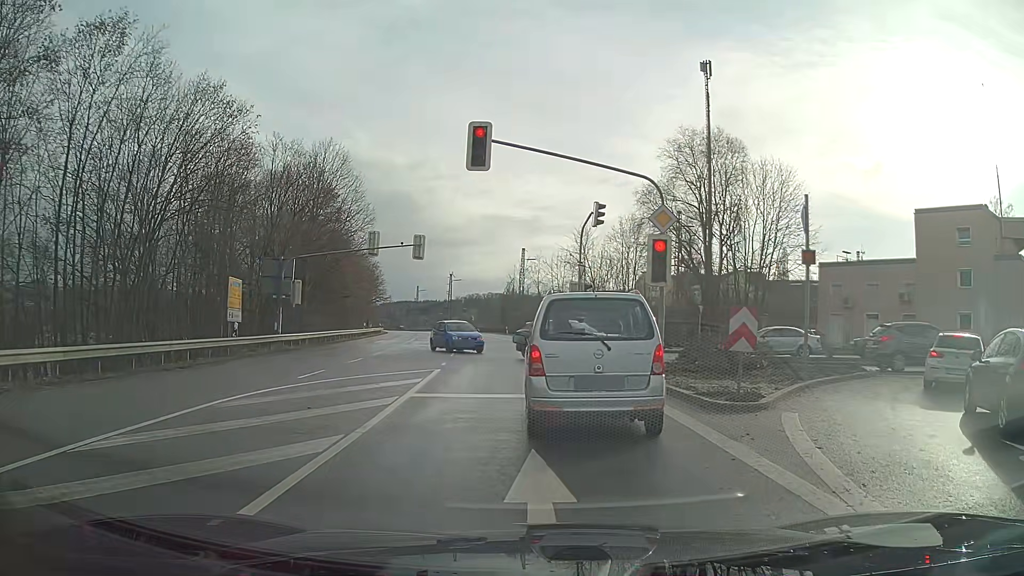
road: primary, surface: asphalt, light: Day
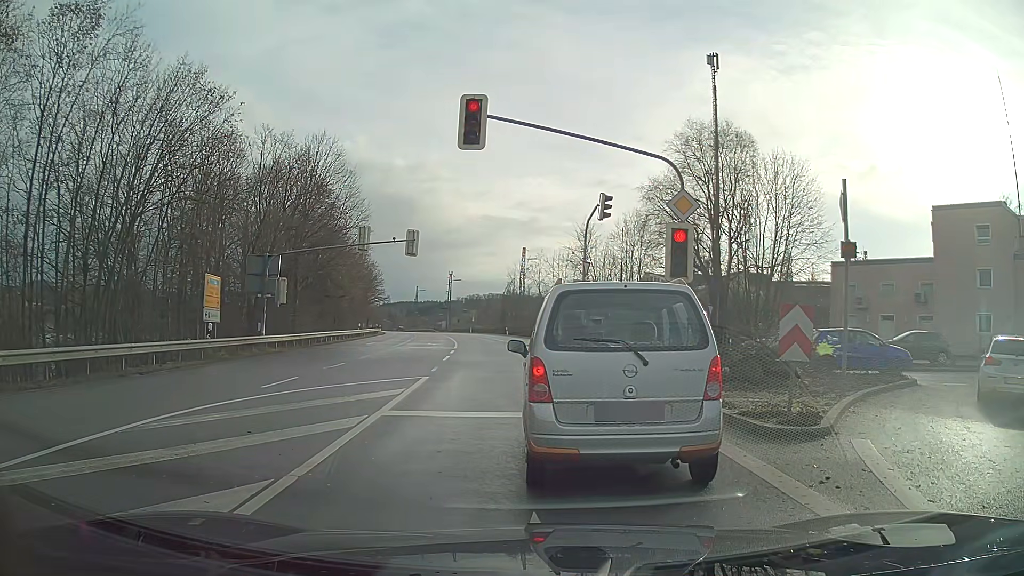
(0.0, +2.3) m; +1°
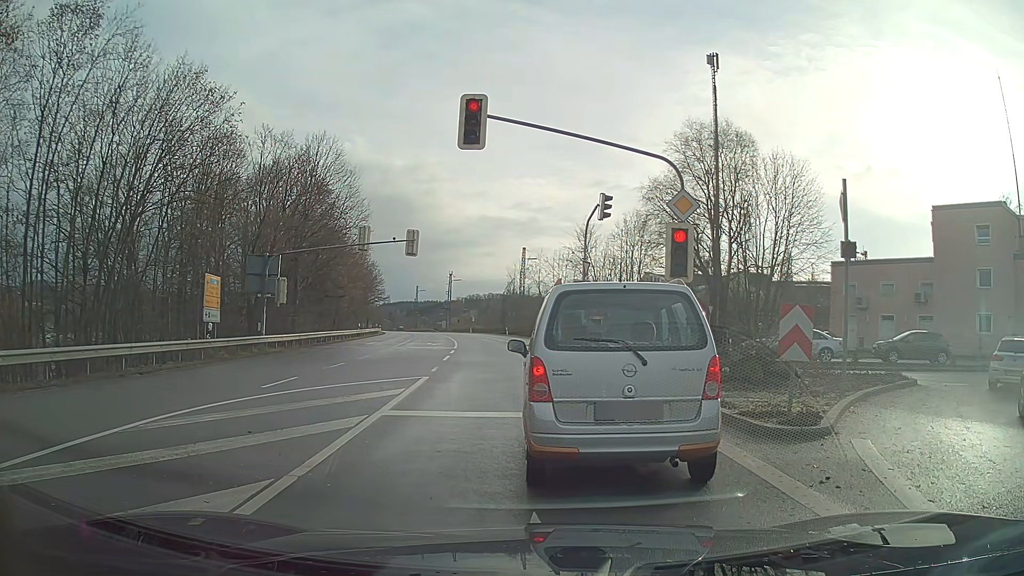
(0.0, 0.0) m; 0°
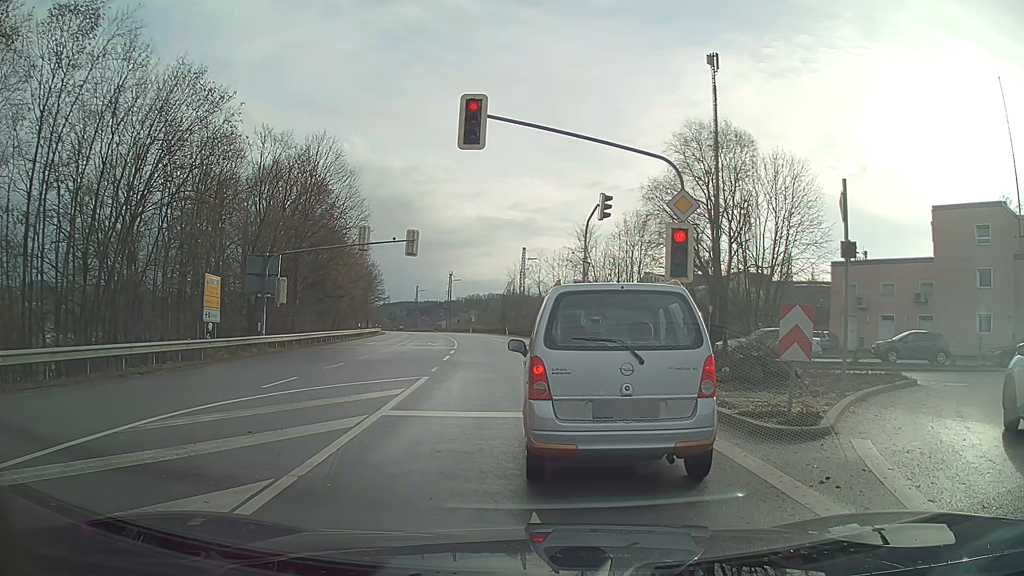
(0.0, 0.0) m; 0°
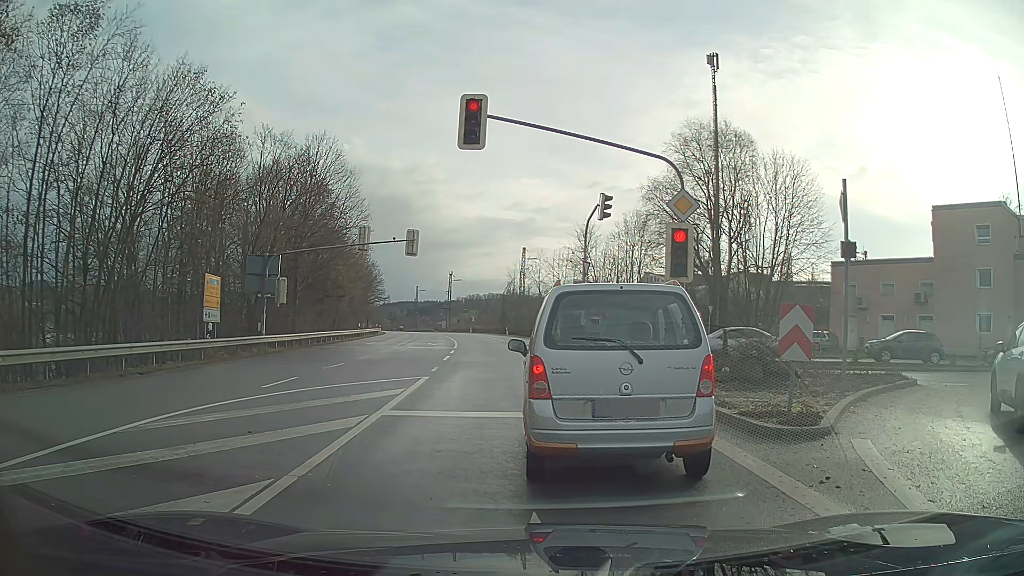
(0.0, 0.0) m; 0°
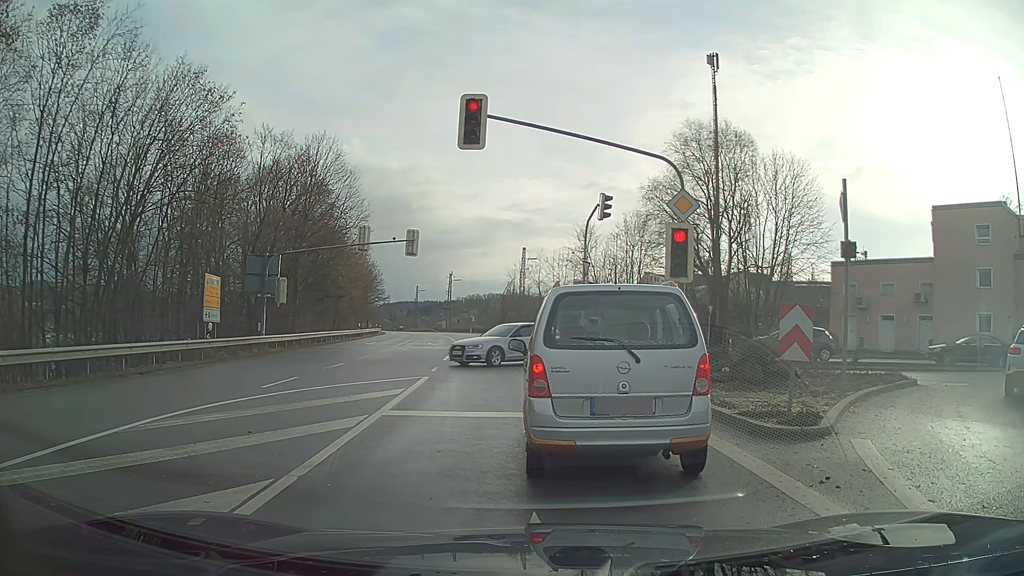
(0.0, 0.0) m; 0°
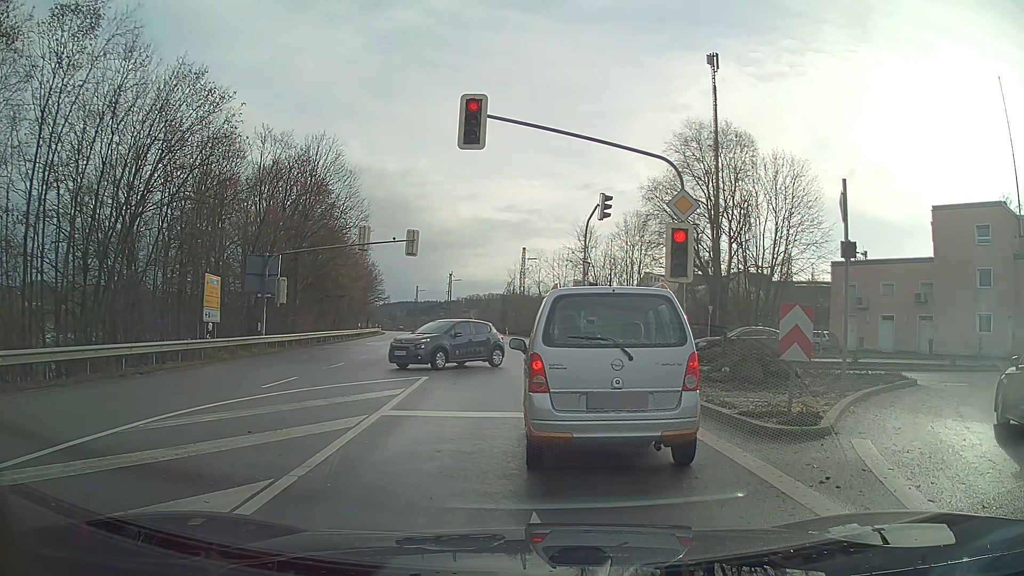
(0.0, 0.0) m; 0°
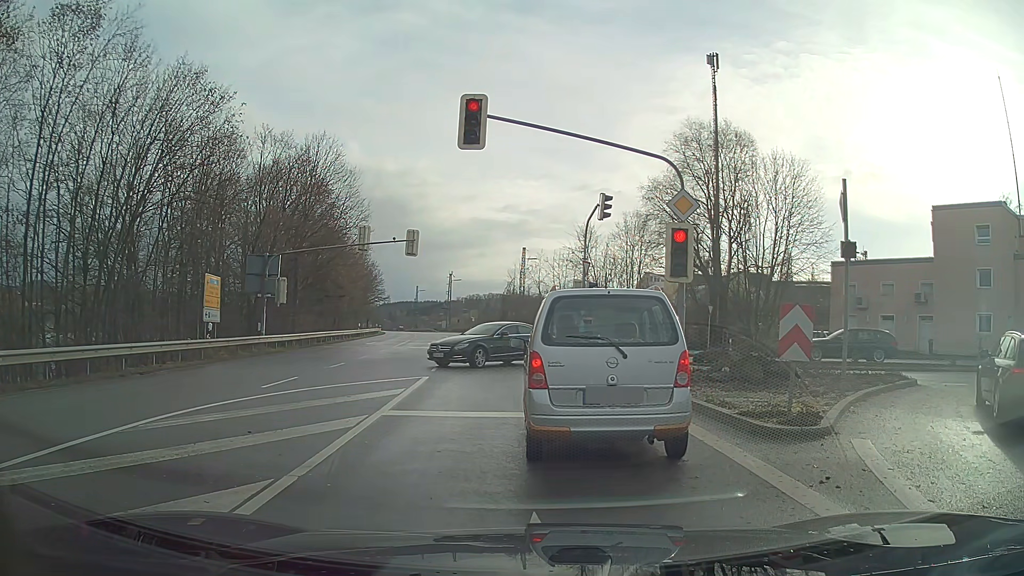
(0.0, 0.0) m; 0°
